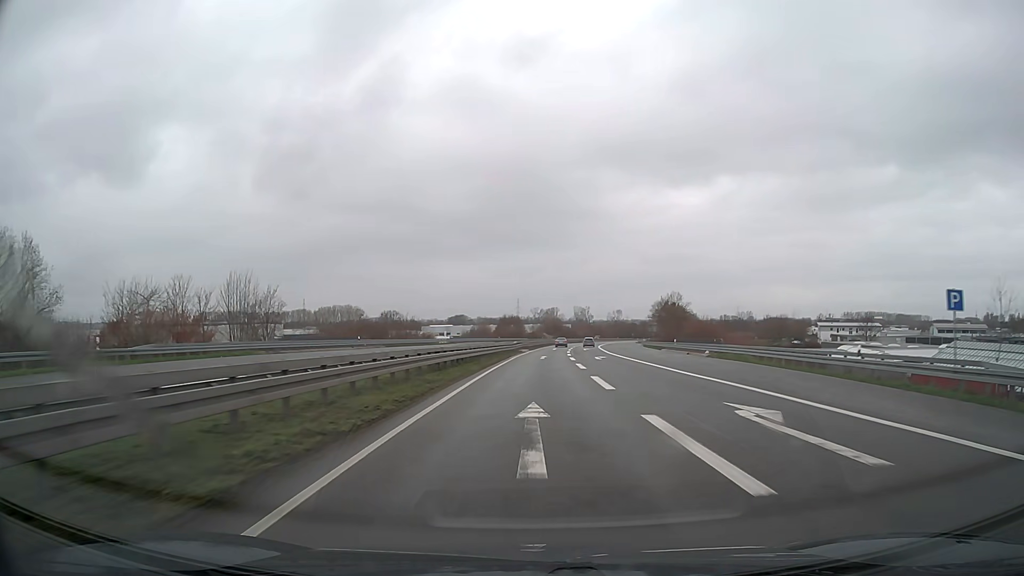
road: trunk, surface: asphalt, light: Day
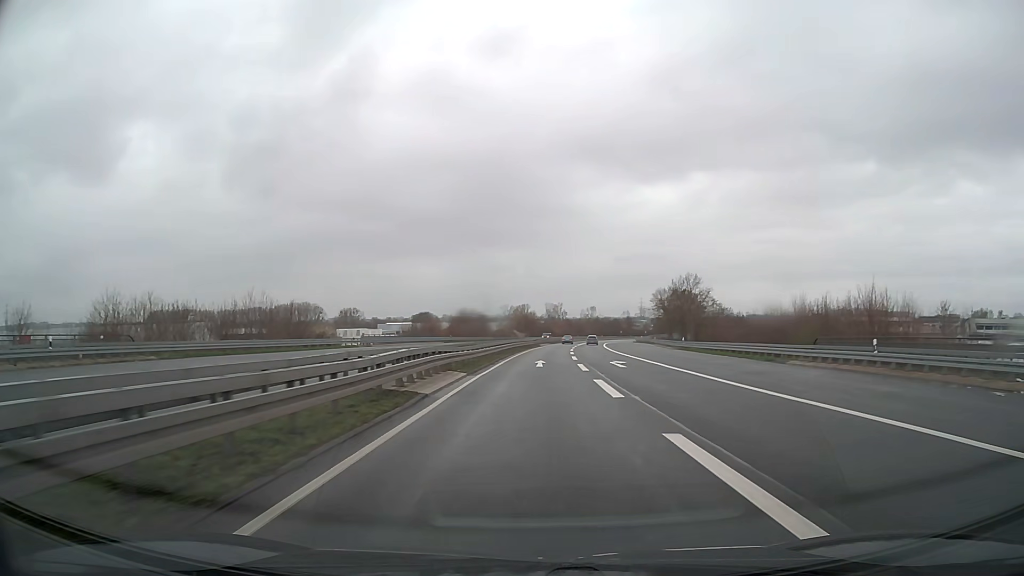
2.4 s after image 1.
(+1.1, +50.5) m; +2°
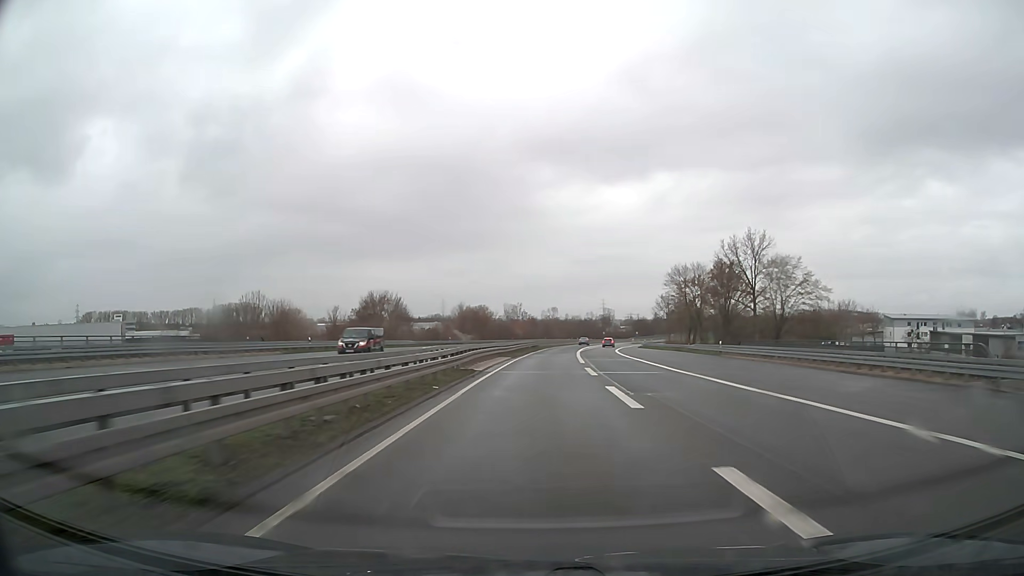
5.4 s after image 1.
(+1.9, +62.7) m; +3°
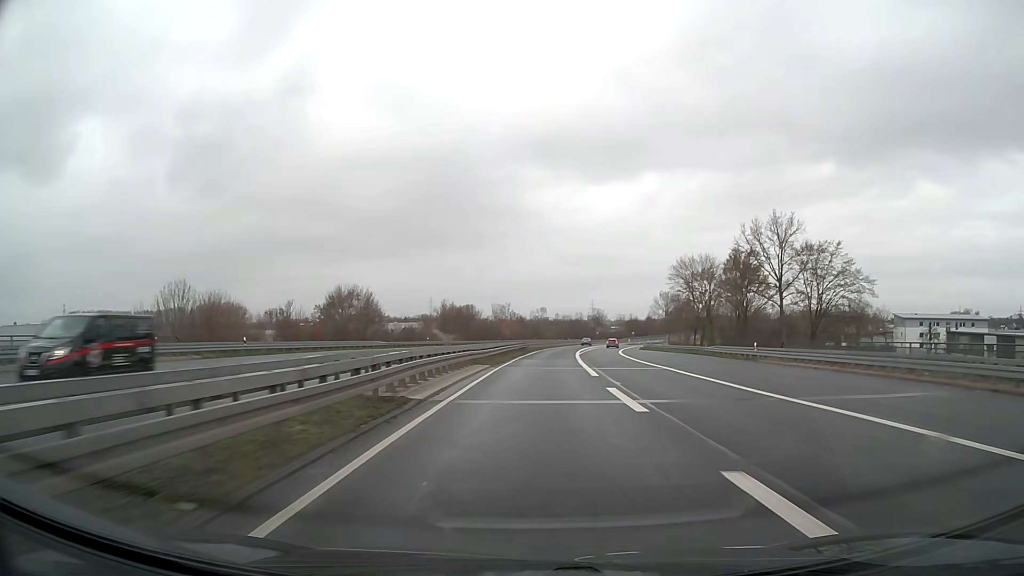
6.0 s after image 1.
(+0.1, +12.5) m; +1°
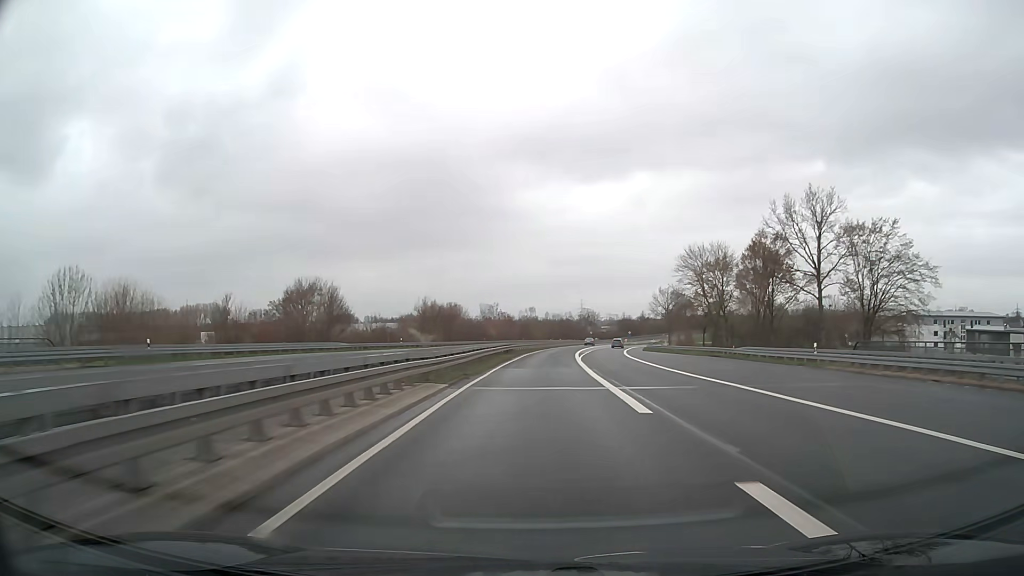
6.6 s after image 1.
(+0.1, +12.5) m; +1°
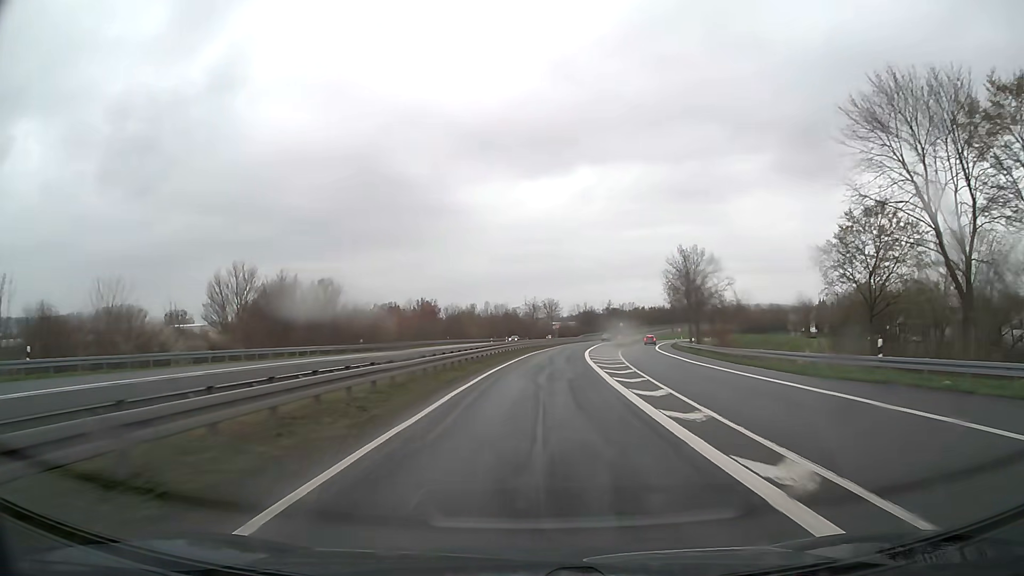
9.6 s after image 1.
(+2.5, +62.5) m; +5°
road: trunk_link
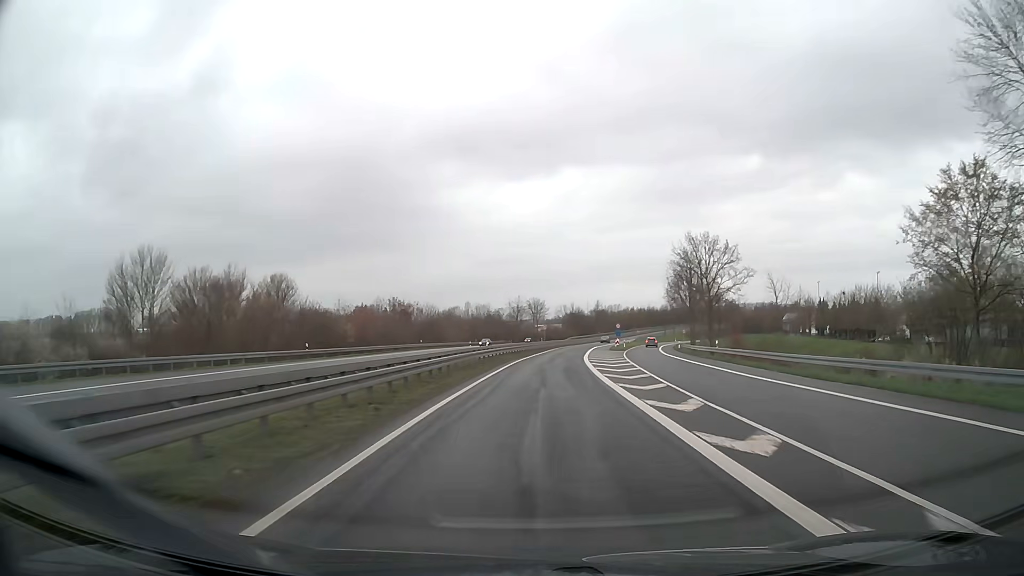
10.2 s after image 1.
(+0.1, +12.4) m; +1°
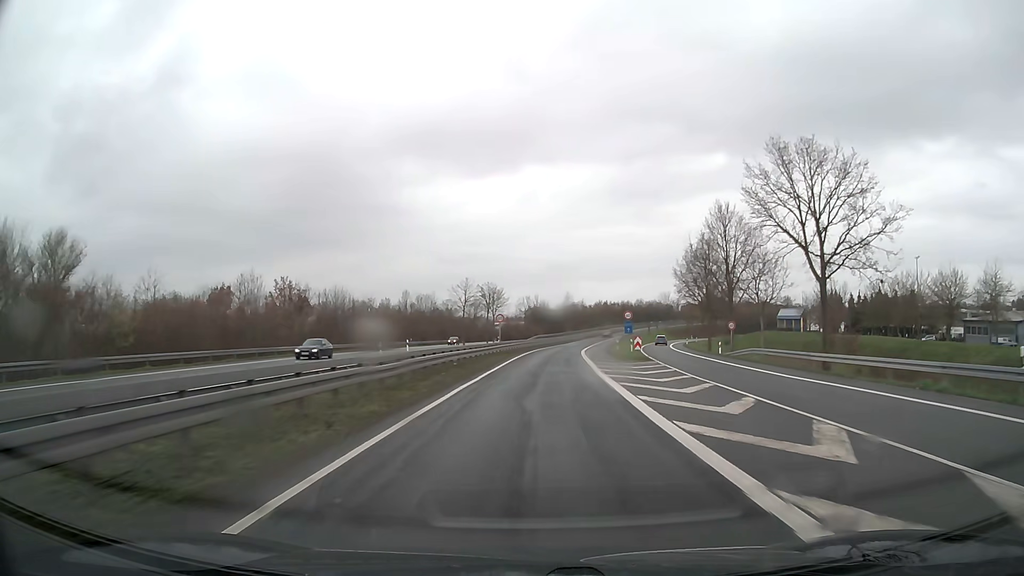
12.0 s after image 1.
(+1.2, +35.8) m; +3°
(0, +10) (0, +20) (+1, +30) (+1, +40) (+2, +50) (+3, +60) (+4, +70) (+5, +80) (+6, +90) (+8, +100) m
